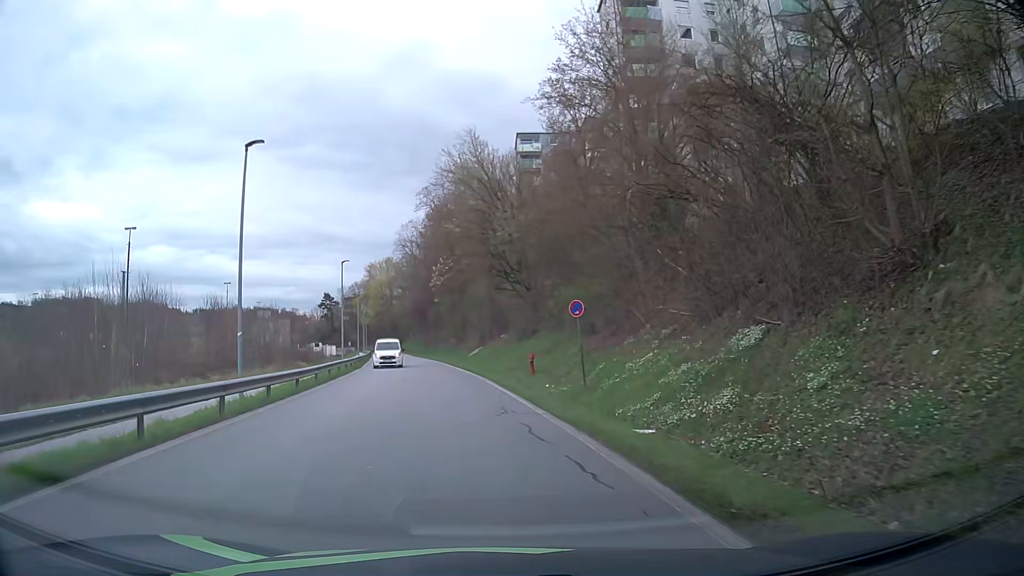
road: residential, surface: asphalt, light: Day
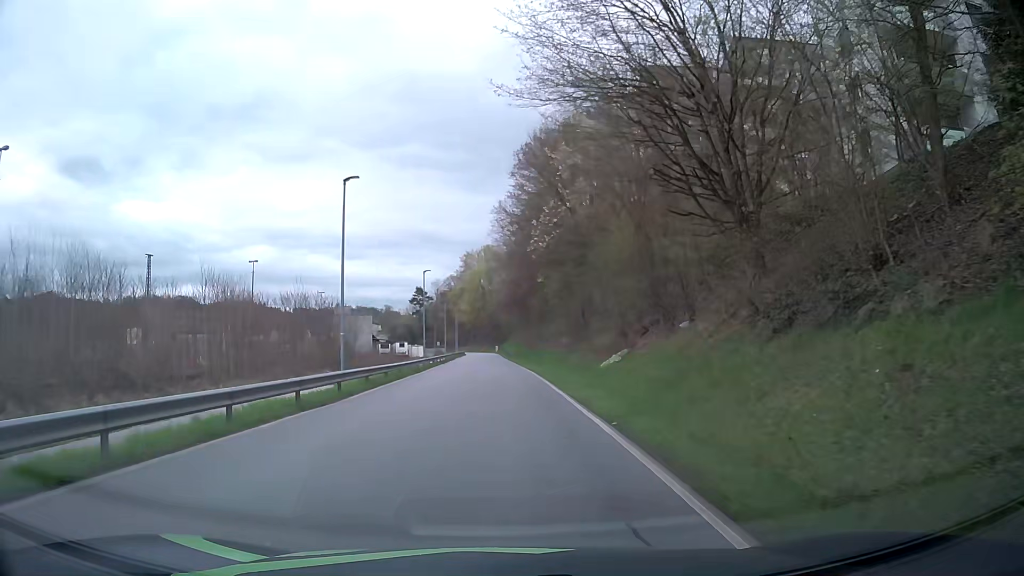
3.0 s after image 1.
(-2.3, +26.7) m; -10°
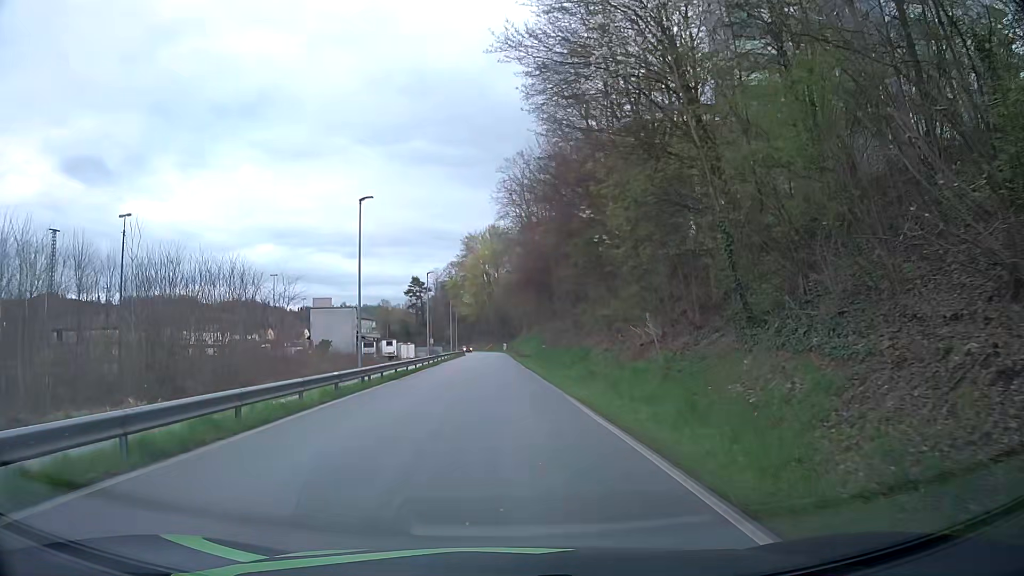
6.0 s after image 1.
(-0.1, +28.1) m; -1°
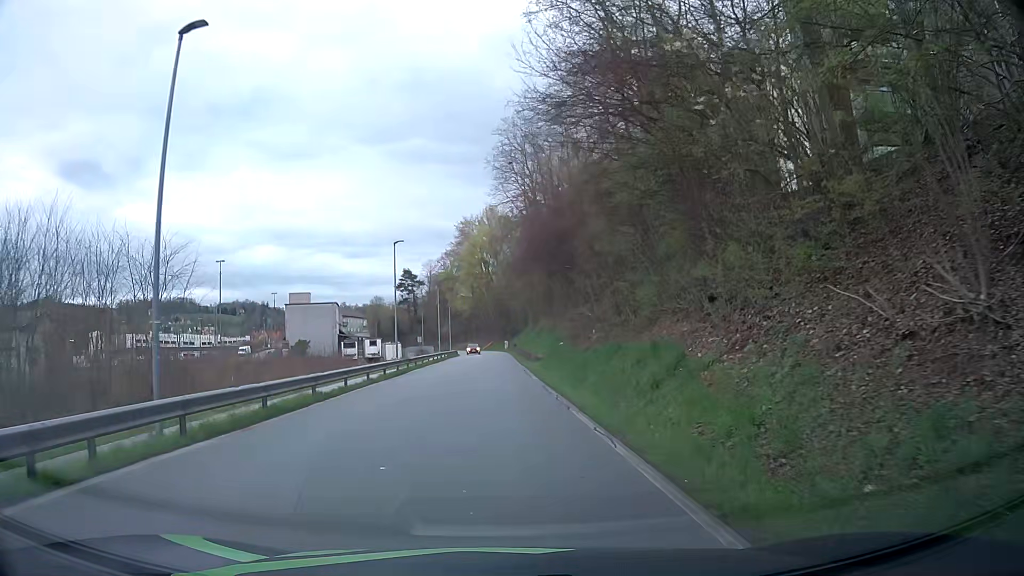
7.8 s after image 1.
(+0.1, +17.4) m; 0°
(0, +10) (0, +20) (0, +30) (-1, +40) (-1, +50) (-1, +60) (-1, +70) (-2, +80) (-2, +90) (-2, +100) m
